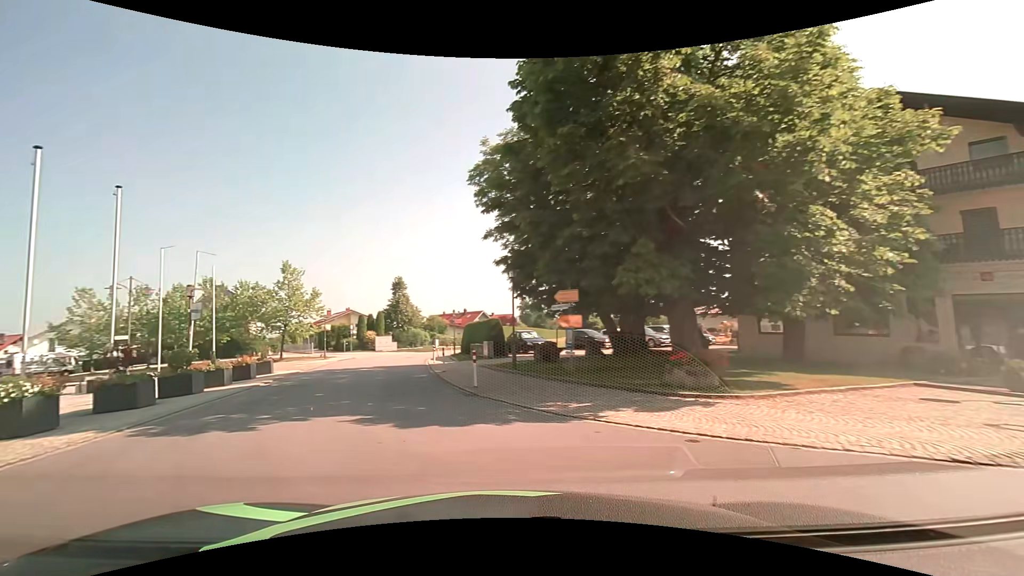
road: tertiary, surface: asphalt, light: Day
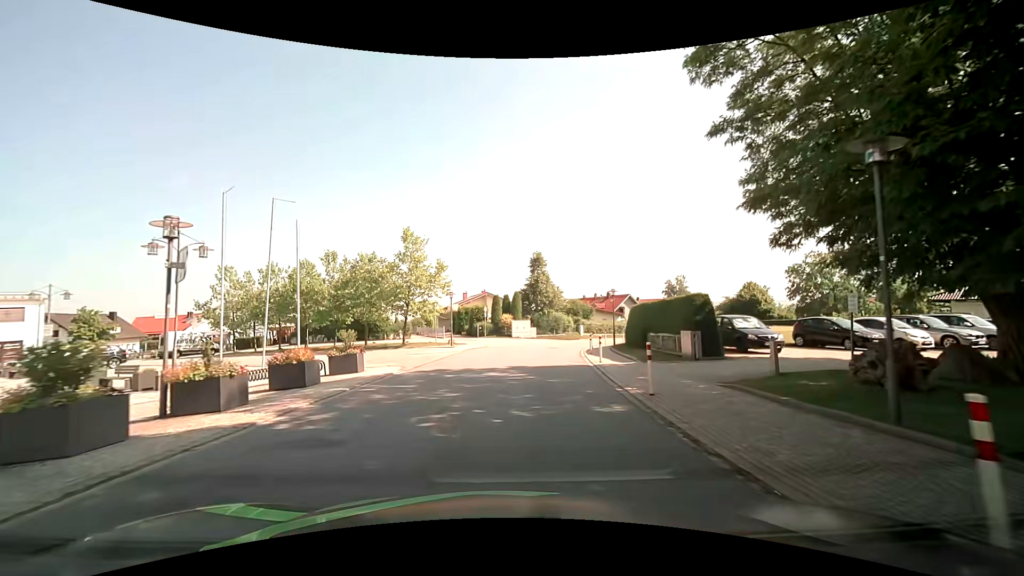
(-2.6, +11.0) m; -16°
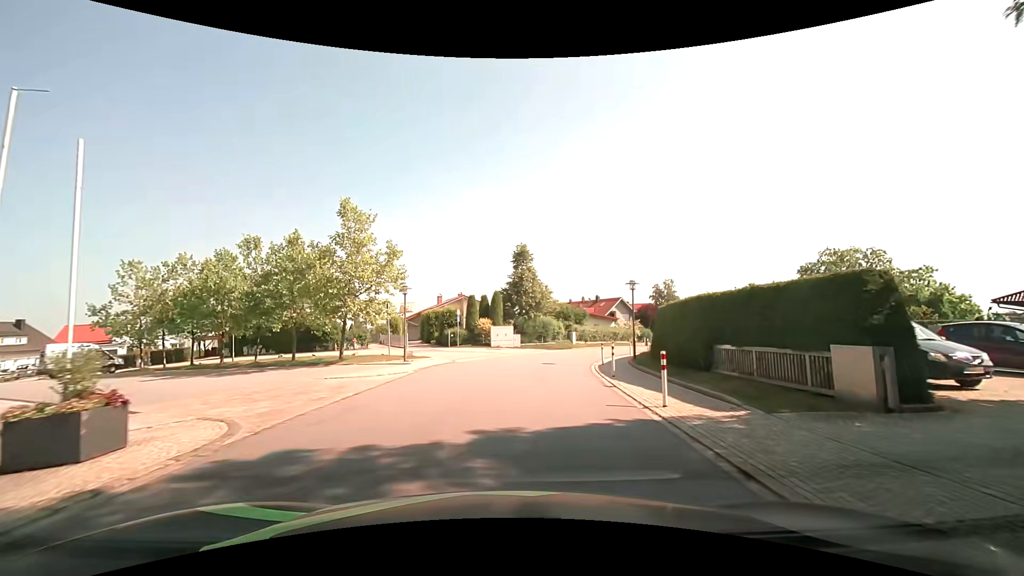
(+0.2, +10.0) m; +2°
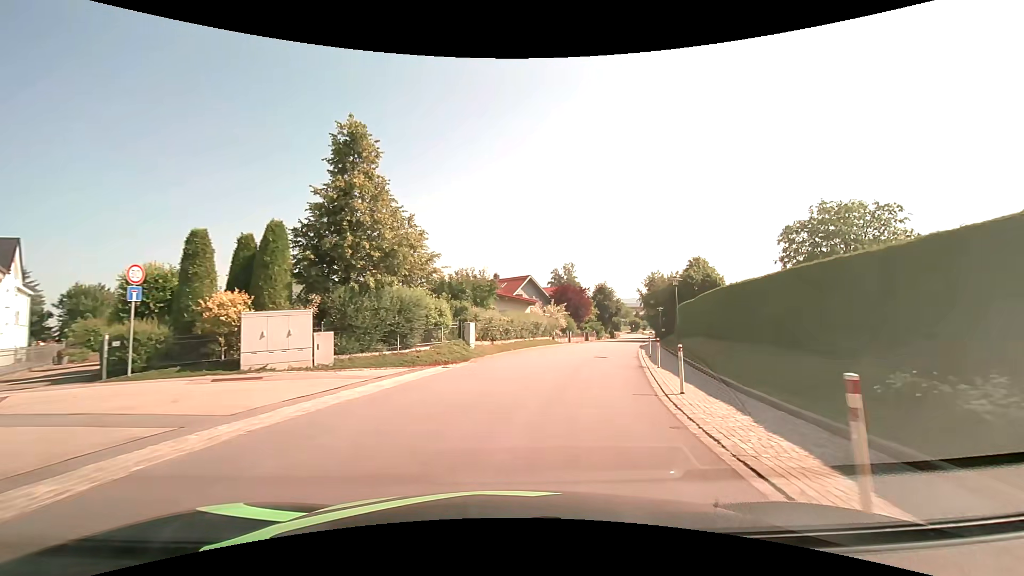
(+2.5, +27.3) m; +13°
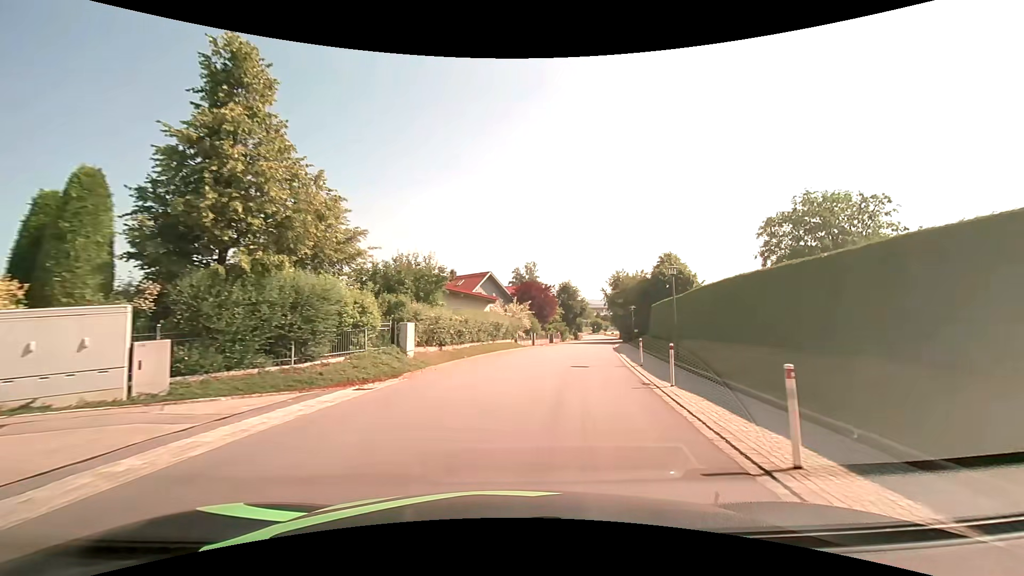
(+0.2, +5.8) m; +4°
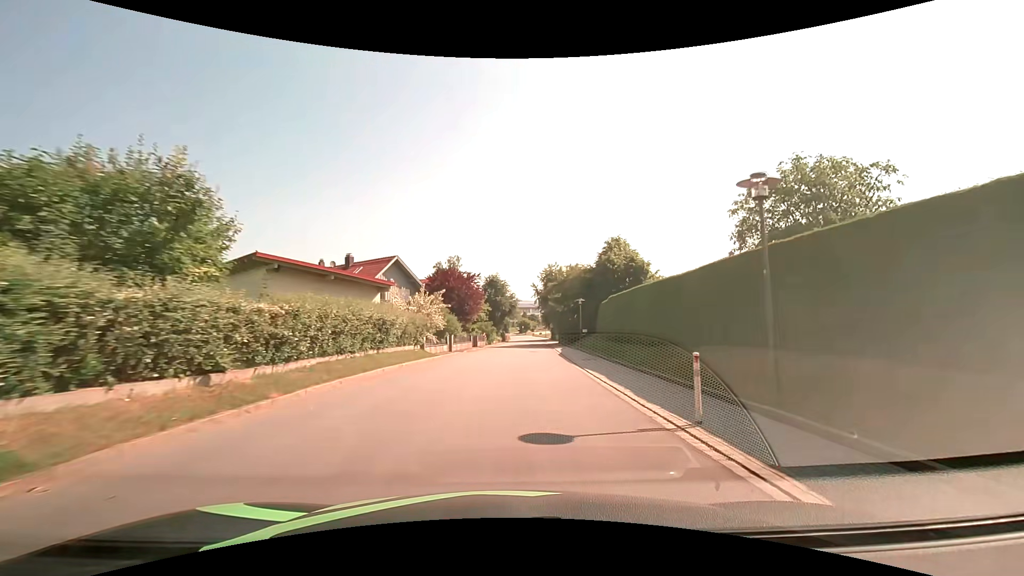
(+1.0, +12.4) m; +8°
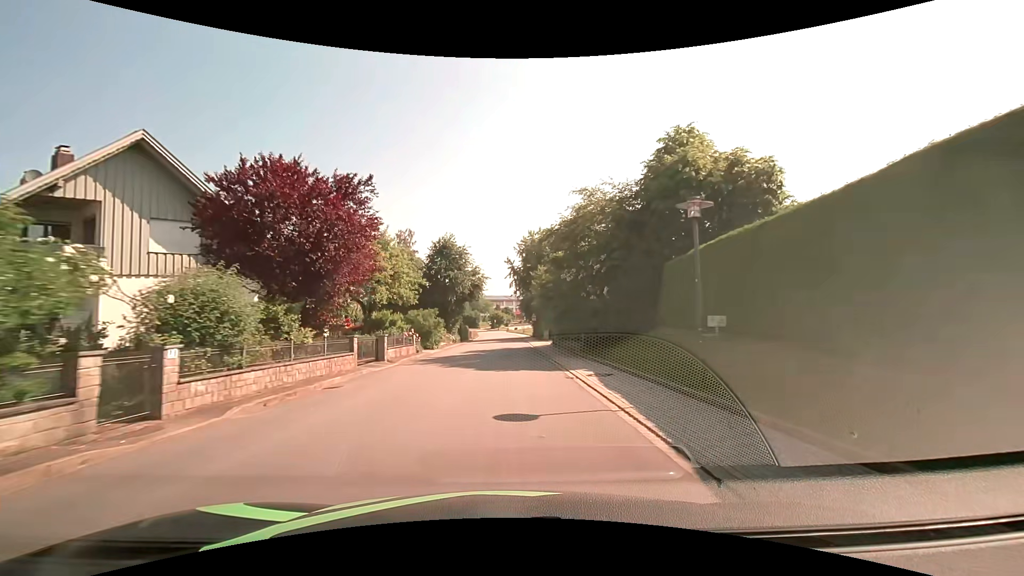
(+1.4, +27.9) m; +3°
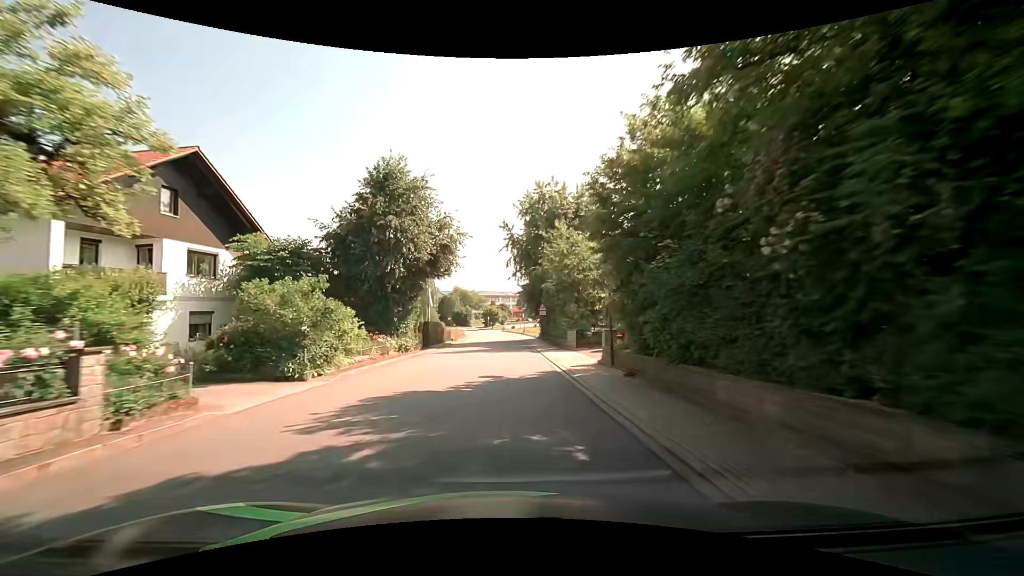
(+0.2, +22.3) m; 0°
(0, +10) (0, +20) (0, +30) (0, +40) (0, +50) (0, +60) (-1, +70) (-2, +80) (-3, +90) (-4, +100) m
